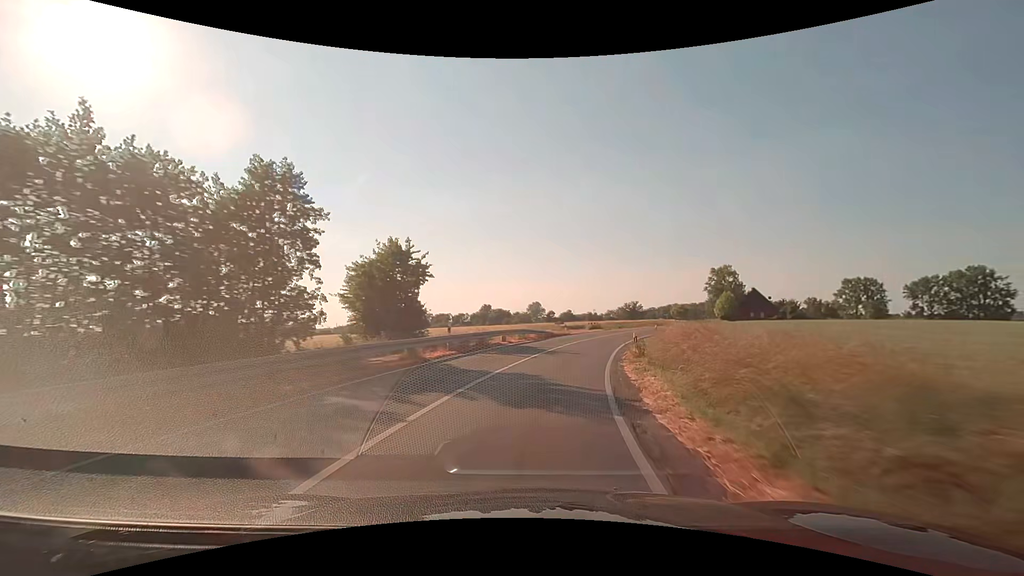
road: secondary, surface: asphalt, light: Day
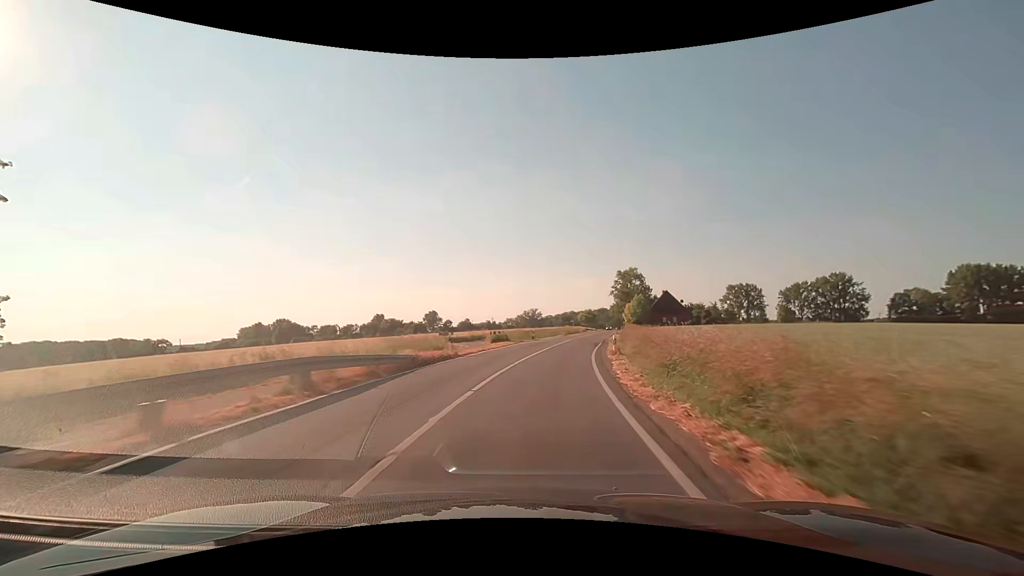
(+2.3, +21.3) m; +12°
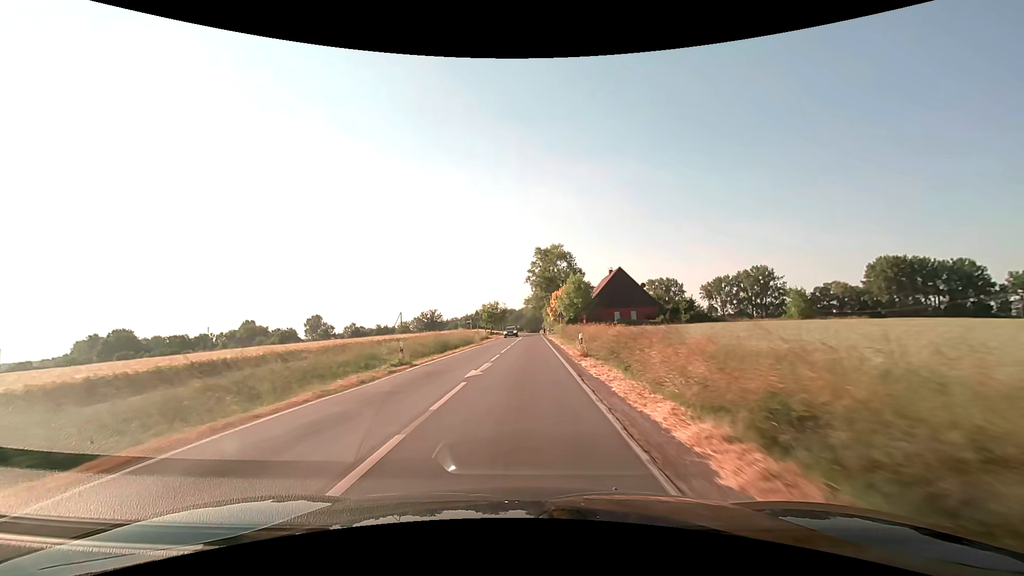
(+7.6, +53.2) m; +11°
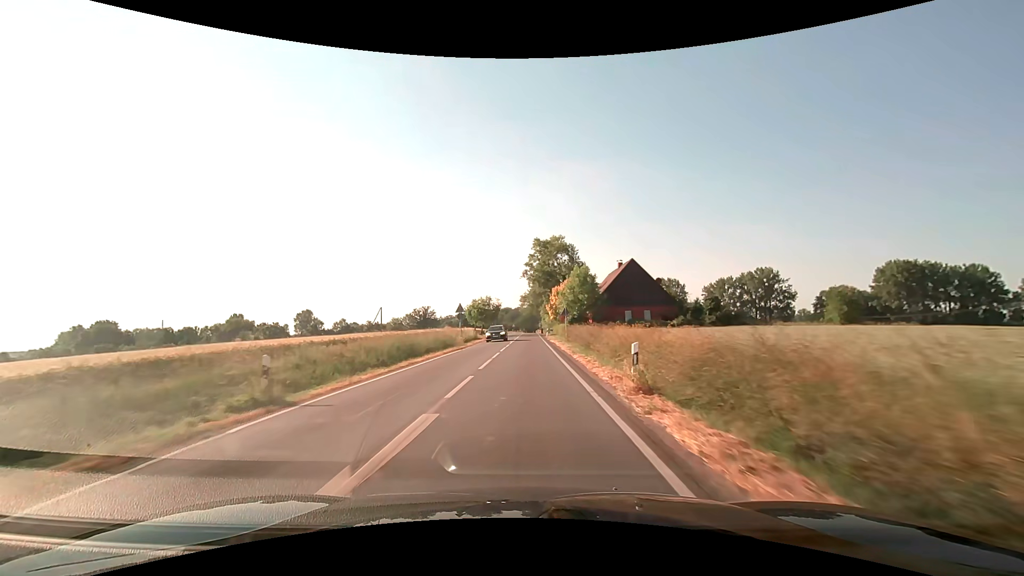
(0.0, +10.8) m; 0°
(0, +10) (0, +20) (0, +30) (0, +40) (0, +50) (0, +60) (+1, +70) (+1, +80) (+1, +90) (+1, +100) m
